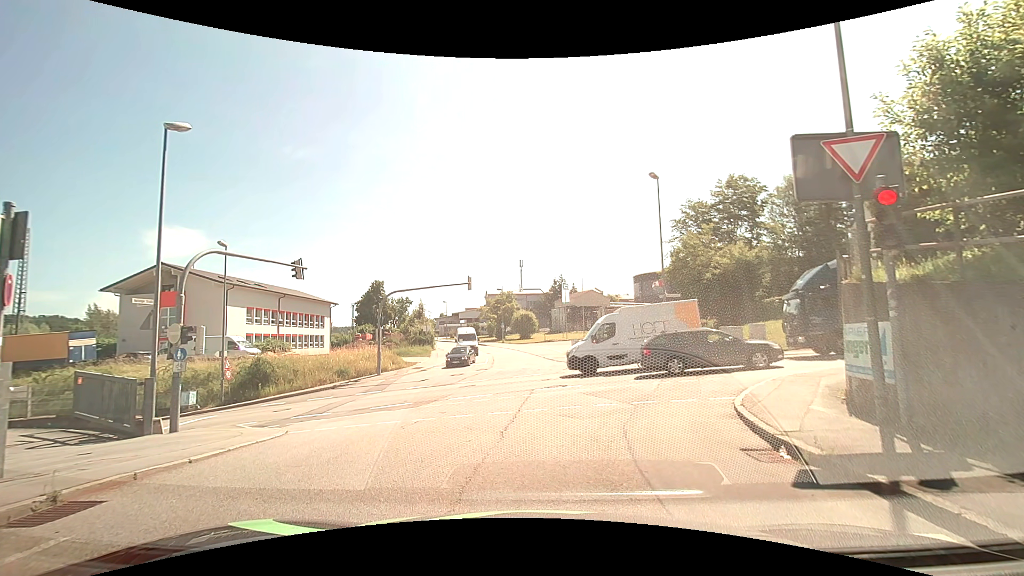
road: residential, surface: asphalt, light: Day
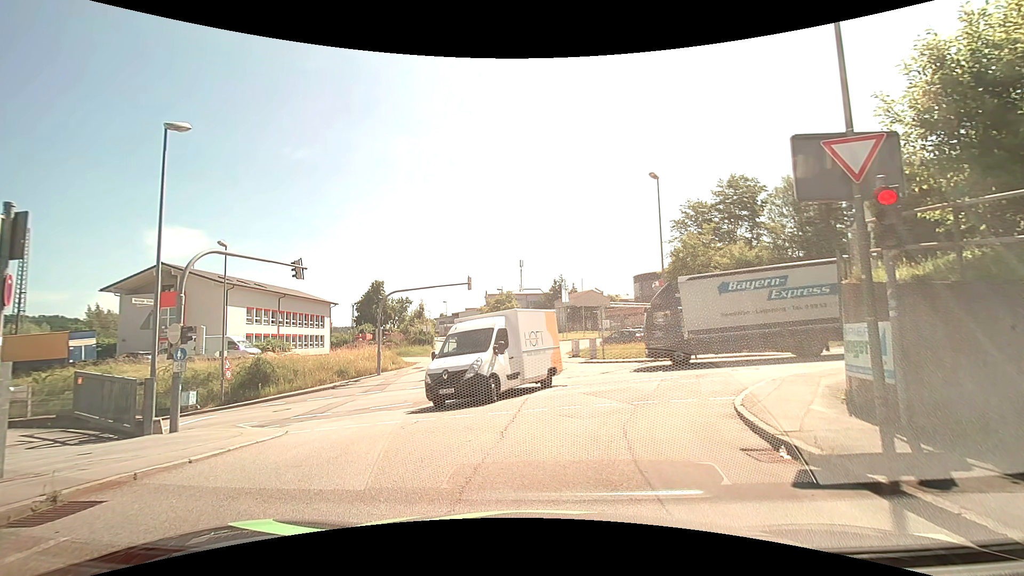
(0.0, 0.0) m; 0°
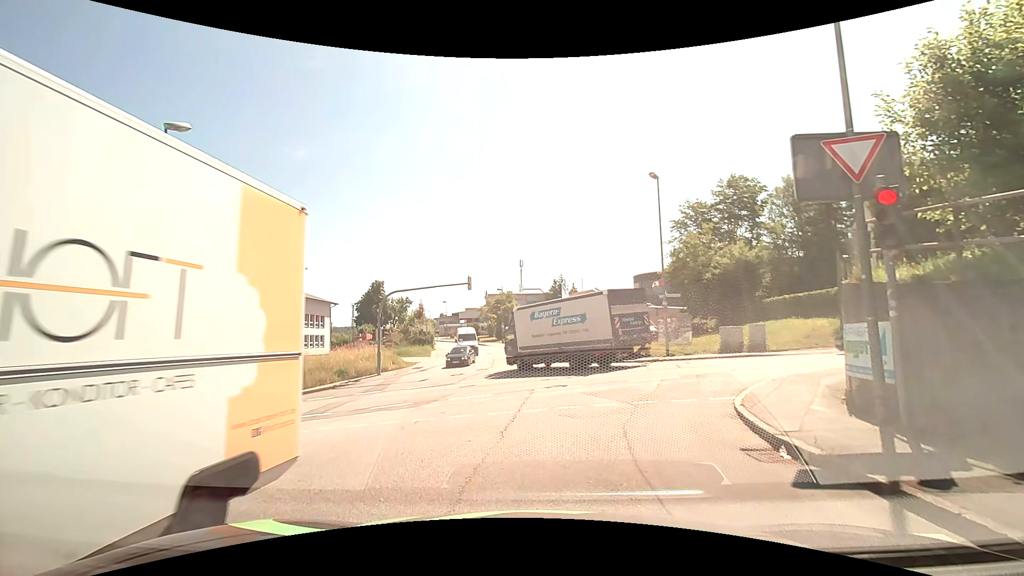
(0.0, 0.0) m; 0°
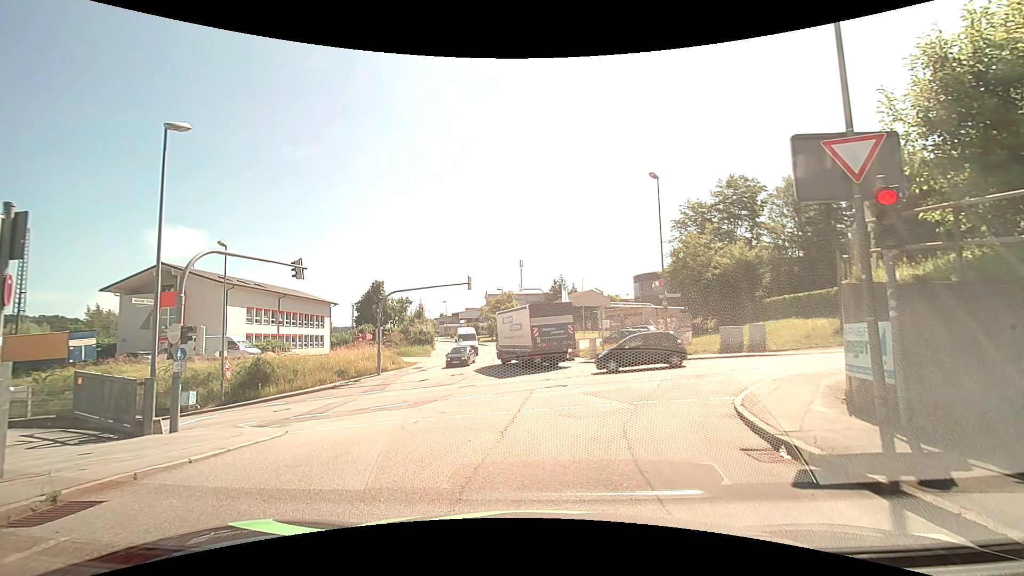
(0.0, 0.0) m; 0°
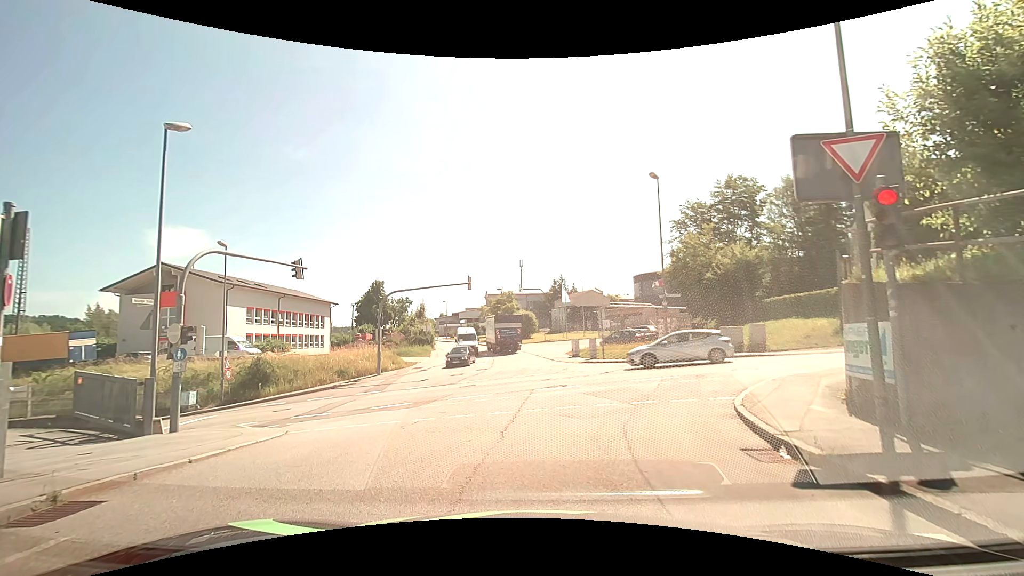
(0.0, 0.0) m; 0°
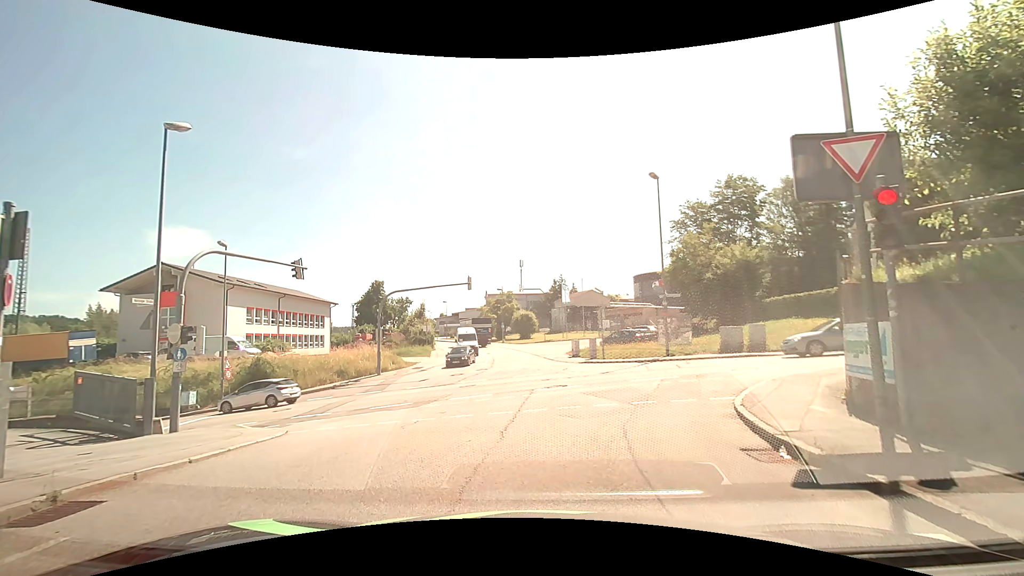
(0.0, 0.0) m; 0°
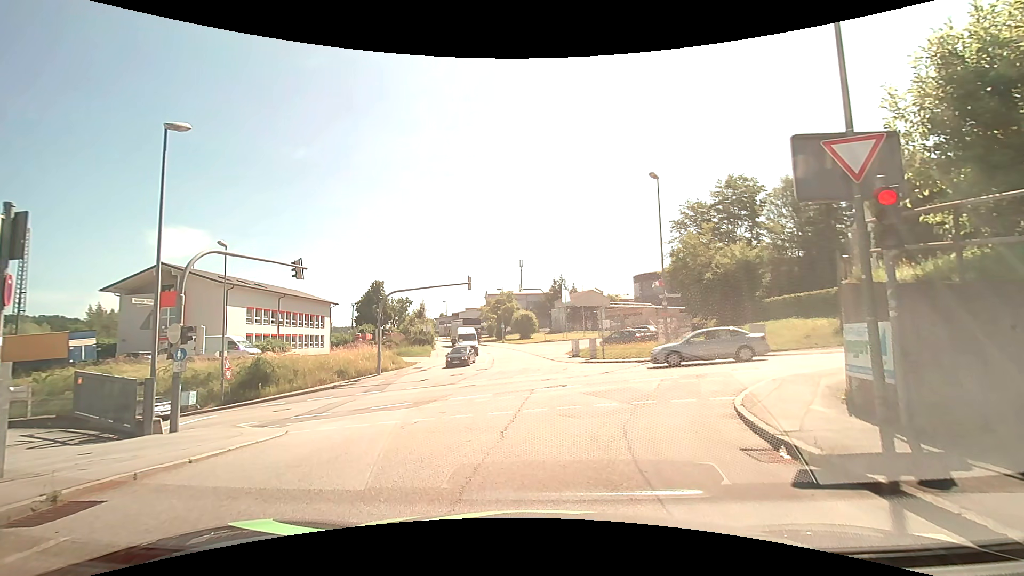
(0.0, 0.0) m; 0°
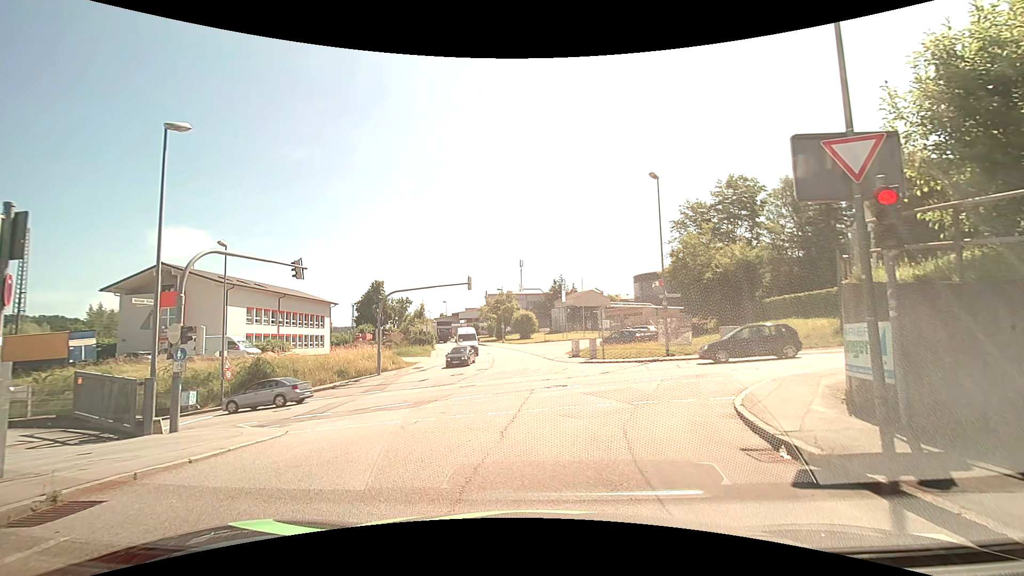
(0.0, 0.0) m; 0°
